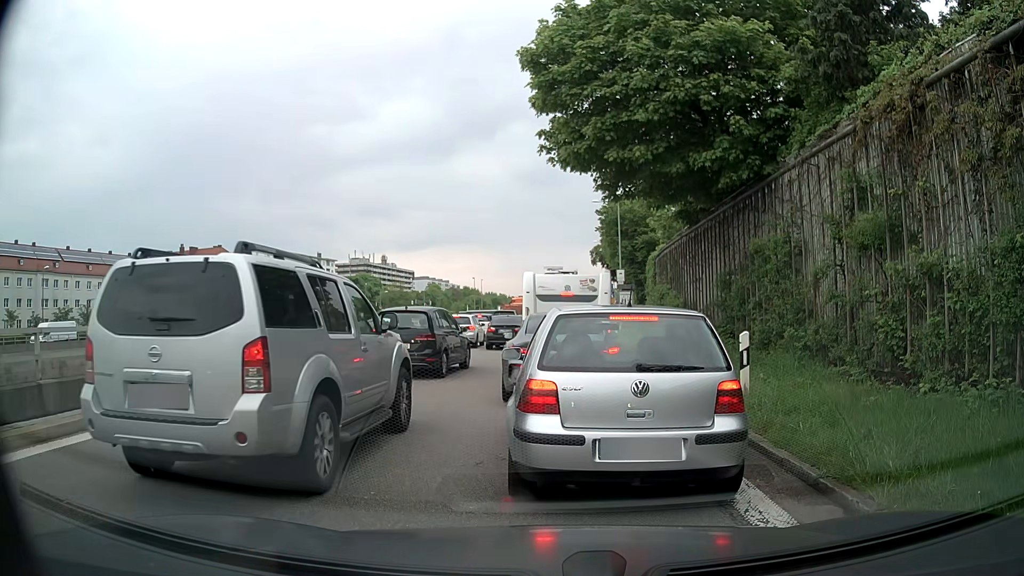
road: motorway_link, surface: asphalt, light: Day
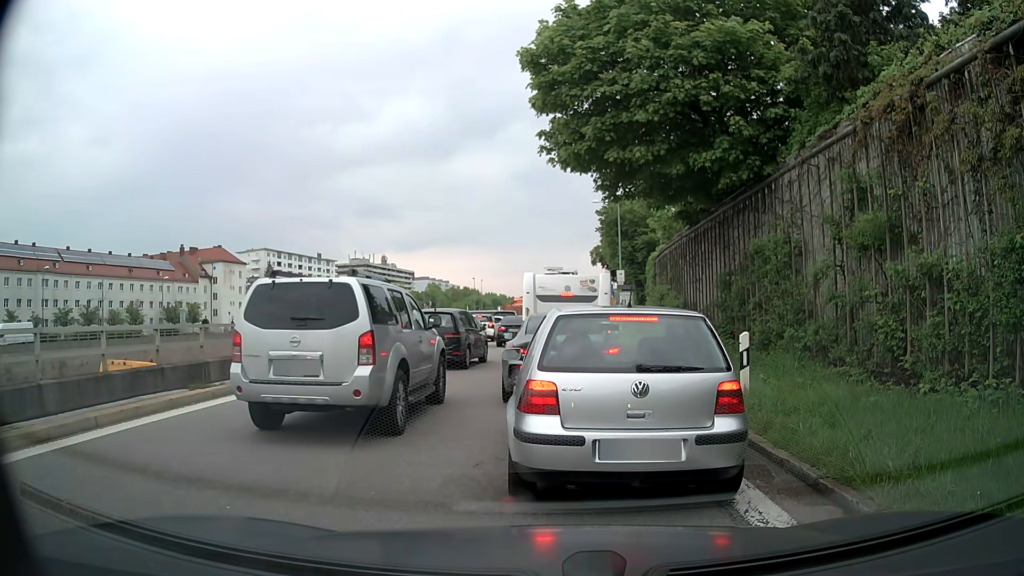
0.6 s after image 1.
(0.0, 0.0) m; 0°
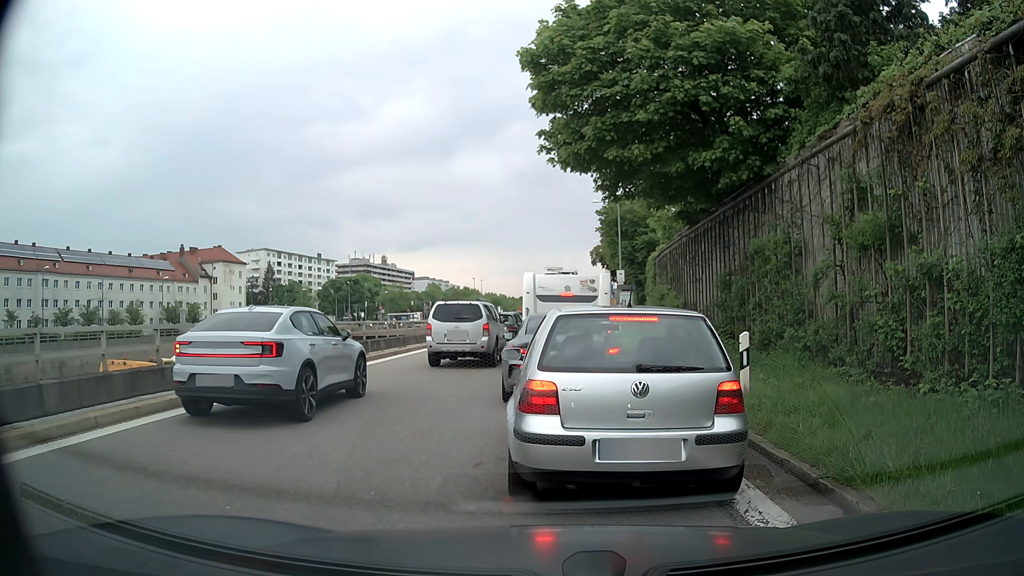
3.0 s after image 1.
(0.0, 0.0) m; 0°
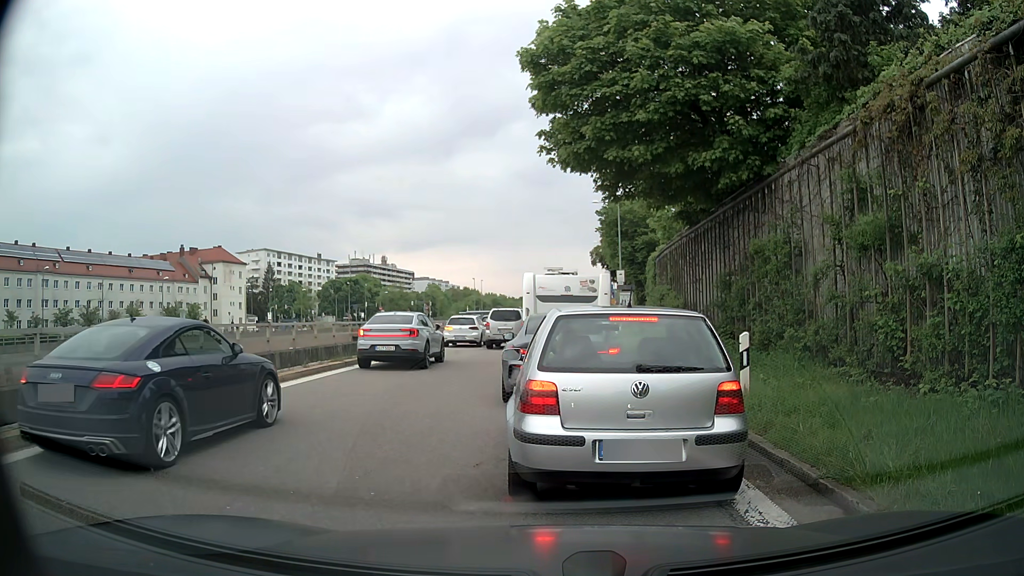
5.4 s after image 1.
(0.0, 0.0) m; 0°
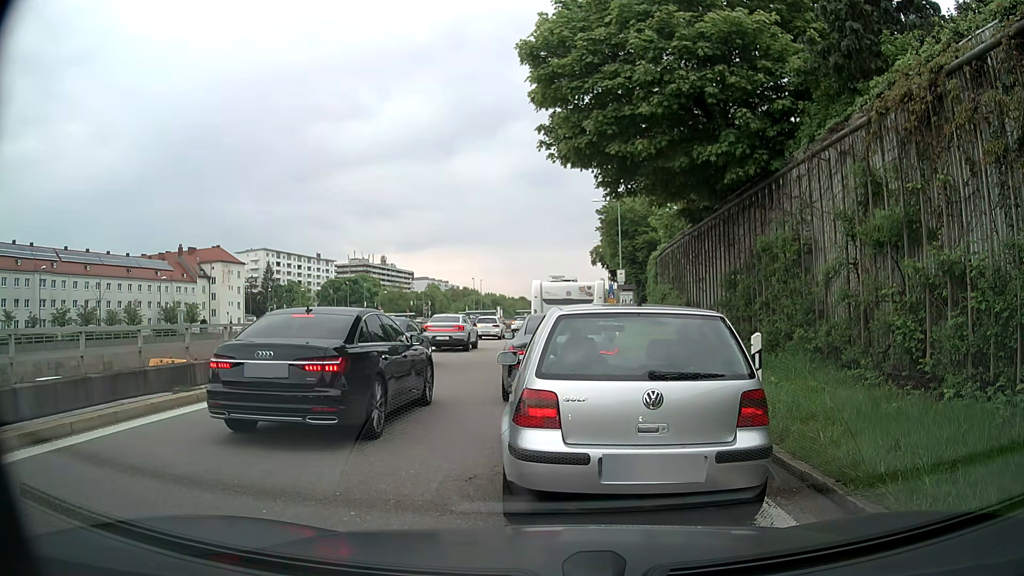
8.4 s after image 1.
(0.0, +0.5) m; 0°
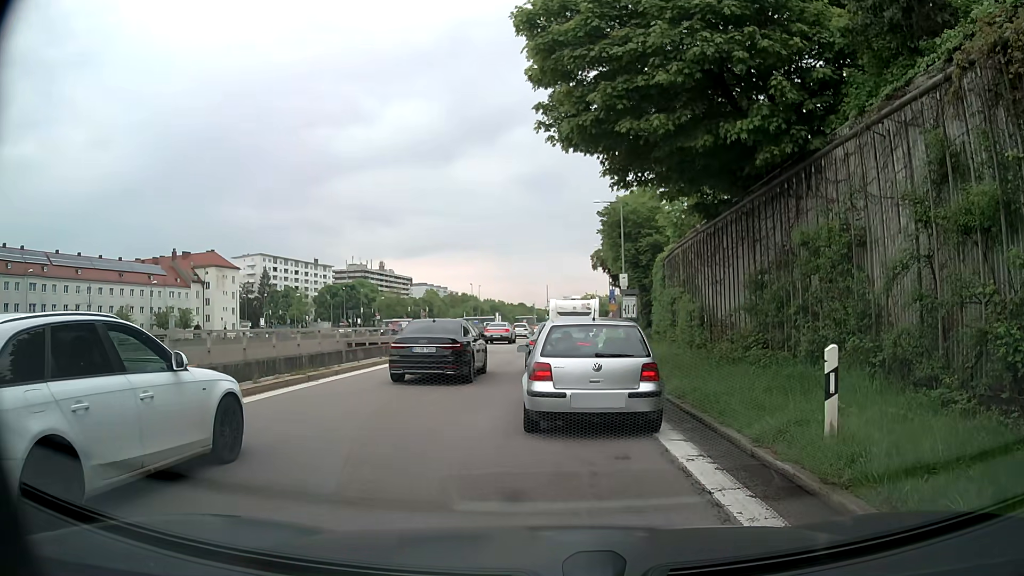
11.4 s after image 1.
(0.0, +2.5) m; 0°
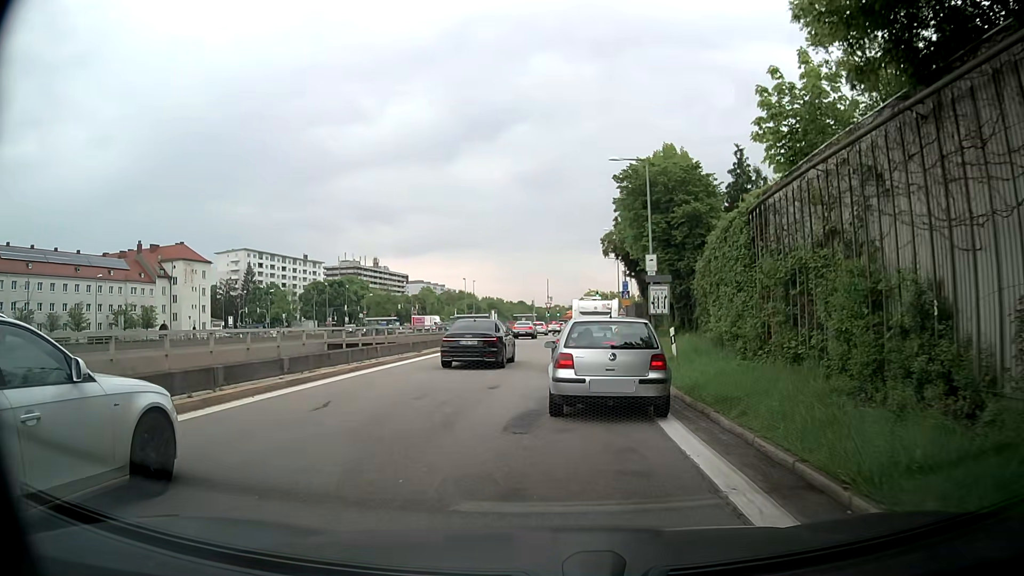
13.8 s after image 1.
(+0.1, +13.8) m; +1°
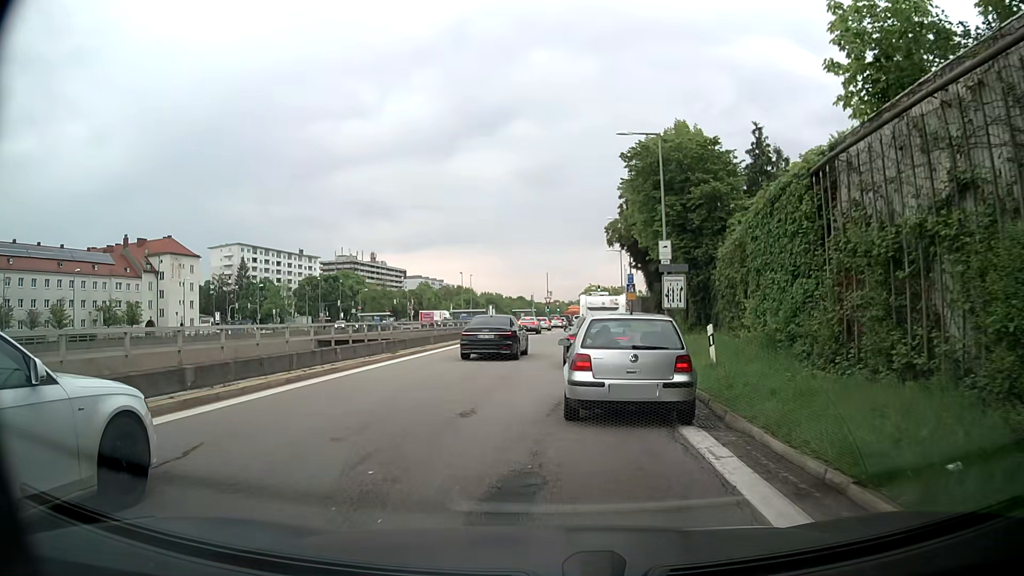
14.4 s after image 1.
(0.0, +4.6) m; 0°
